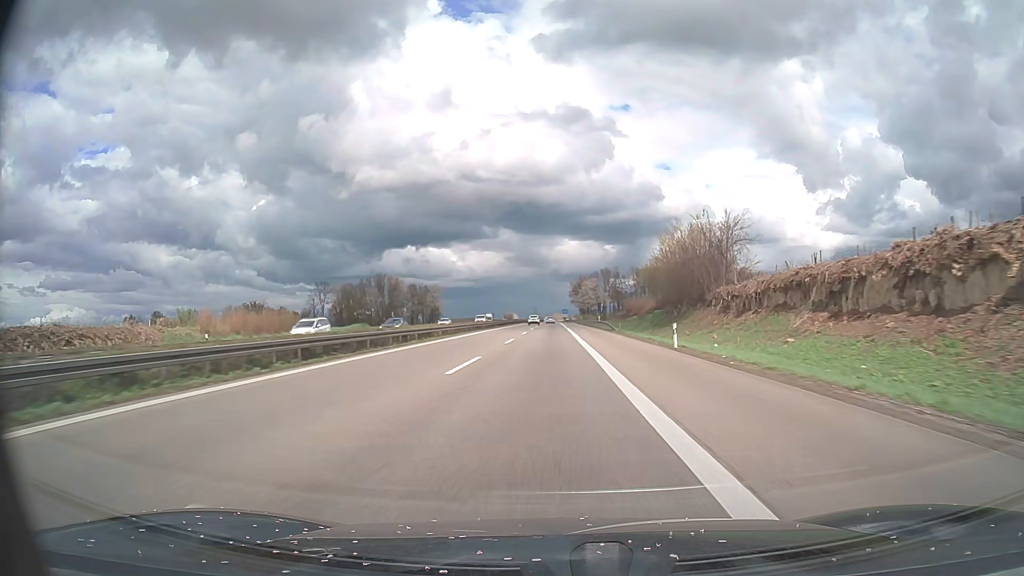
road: motorway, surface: asphalt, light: Day
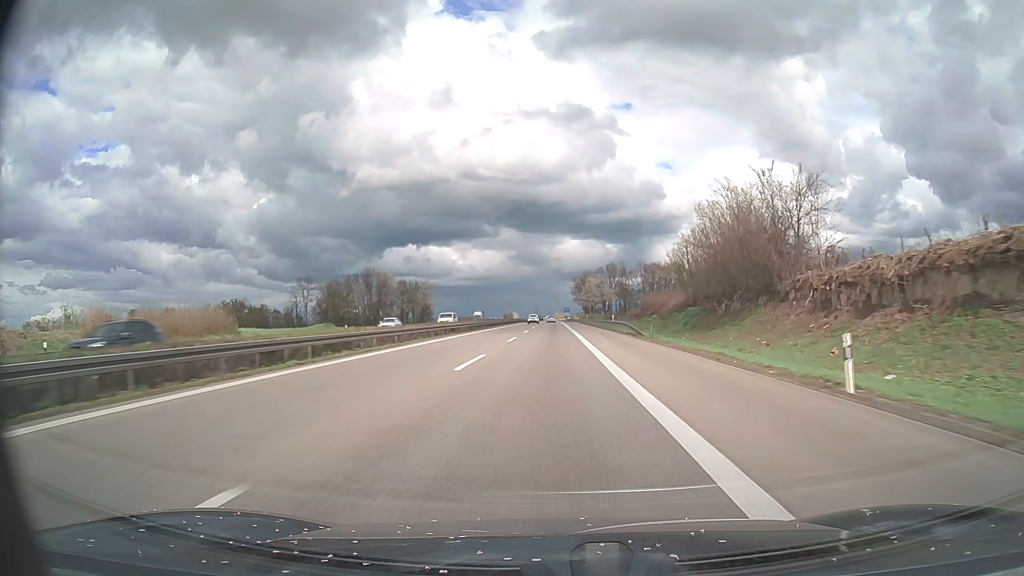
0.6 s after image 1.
(0.0, +17.5) m; 0°
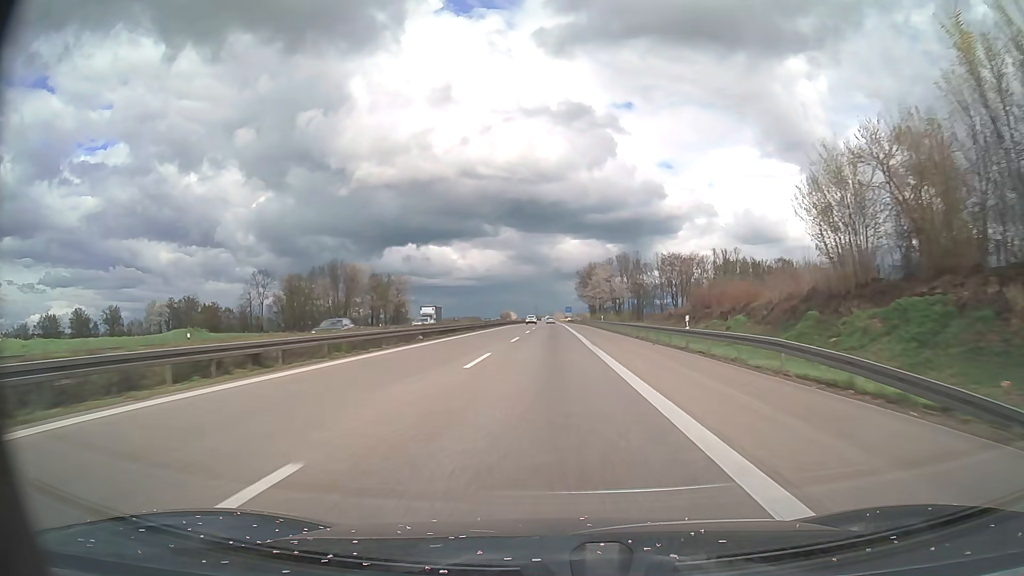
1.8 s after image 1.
(-0.1, +34.9) m; 0°
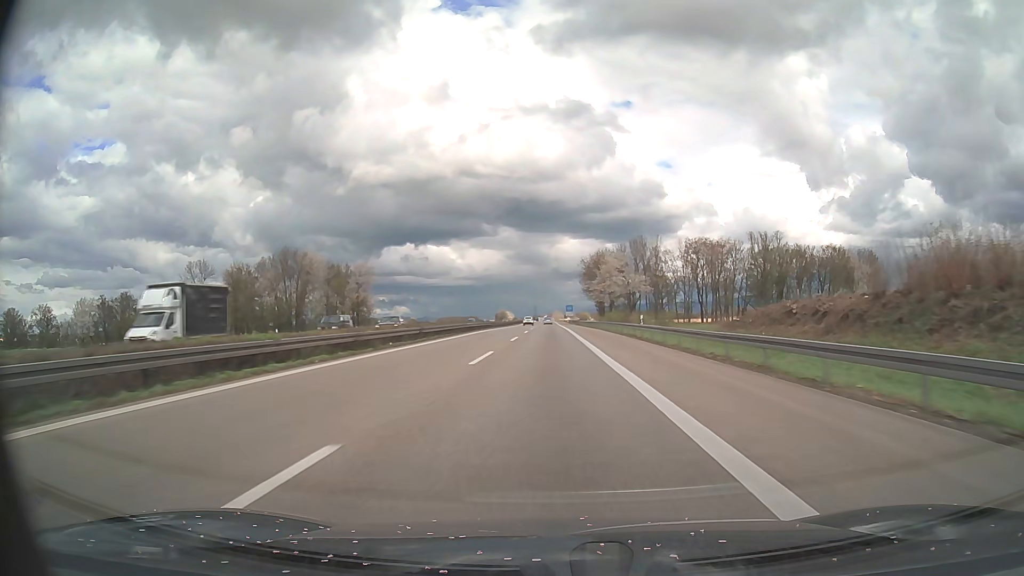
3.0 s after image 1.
(+0.1, +35.0) m; 0°
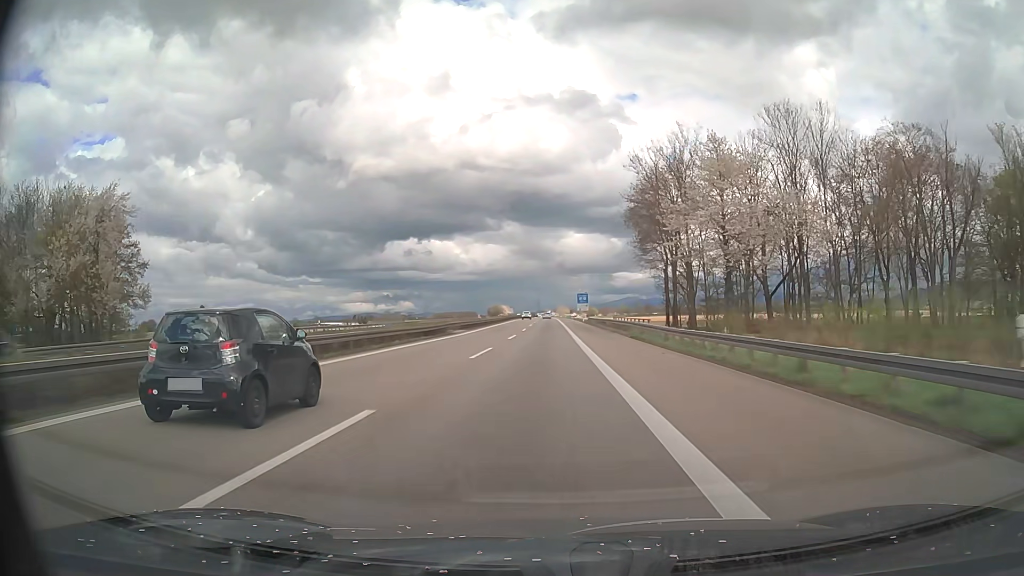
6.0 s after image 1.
(+0.1, +87.3) m; 0°
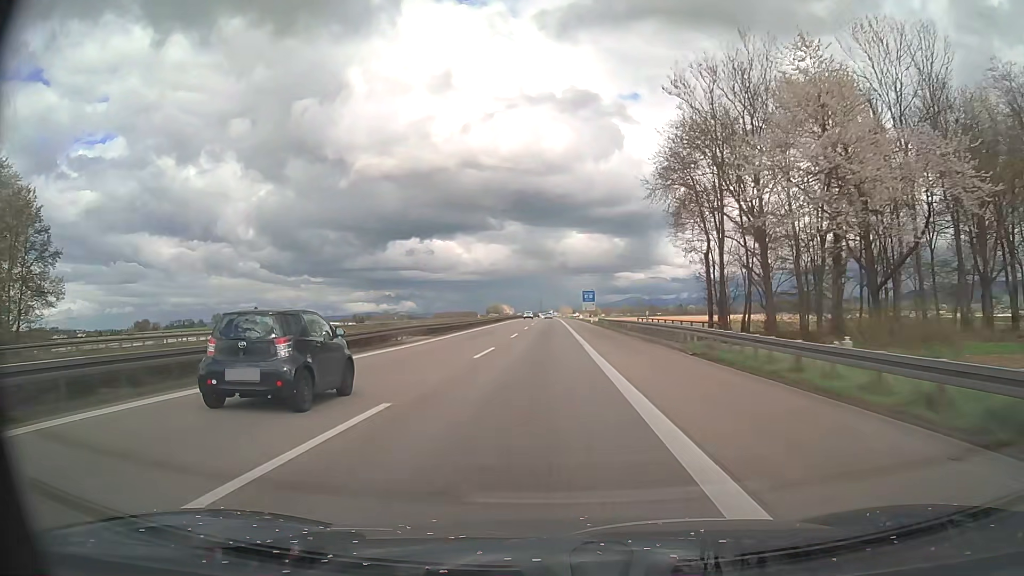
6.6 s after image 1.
(0.0, +17.5) m; 0°
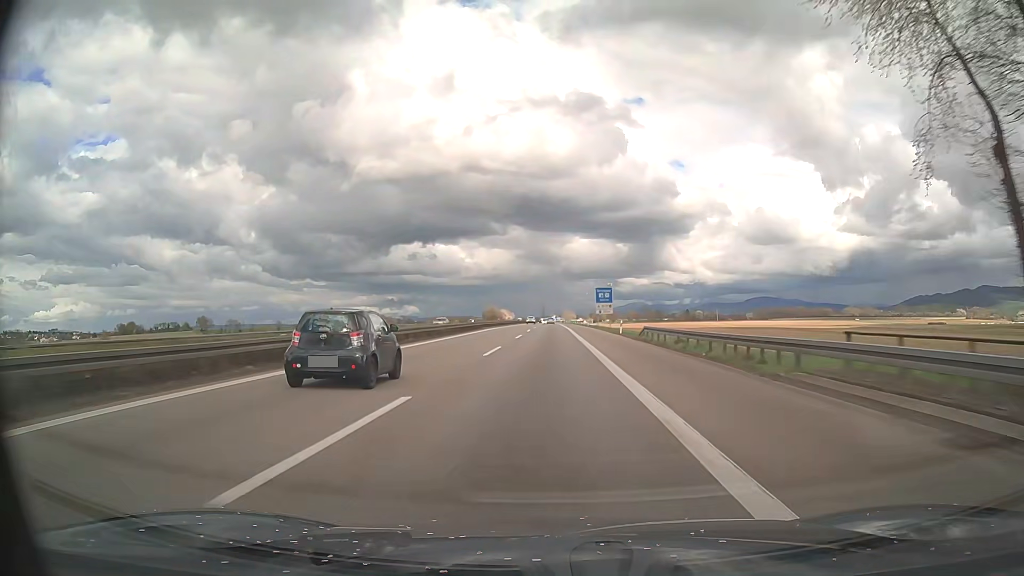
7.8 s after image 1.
(-0.1, +34.9) m; 0°
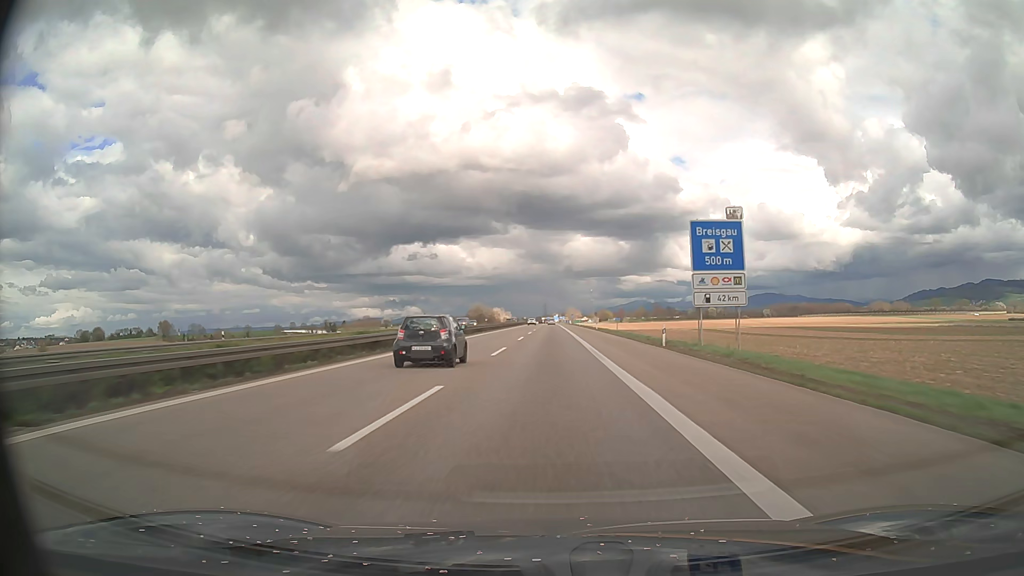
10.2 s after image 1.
(-0.1, +69.7) m; 0°
(0, +10) (0, +20) (0, +30) (0, +40) (0, +50) (0, +60) (0, +70) (0, +80) (0, +90) (0, +100) m
